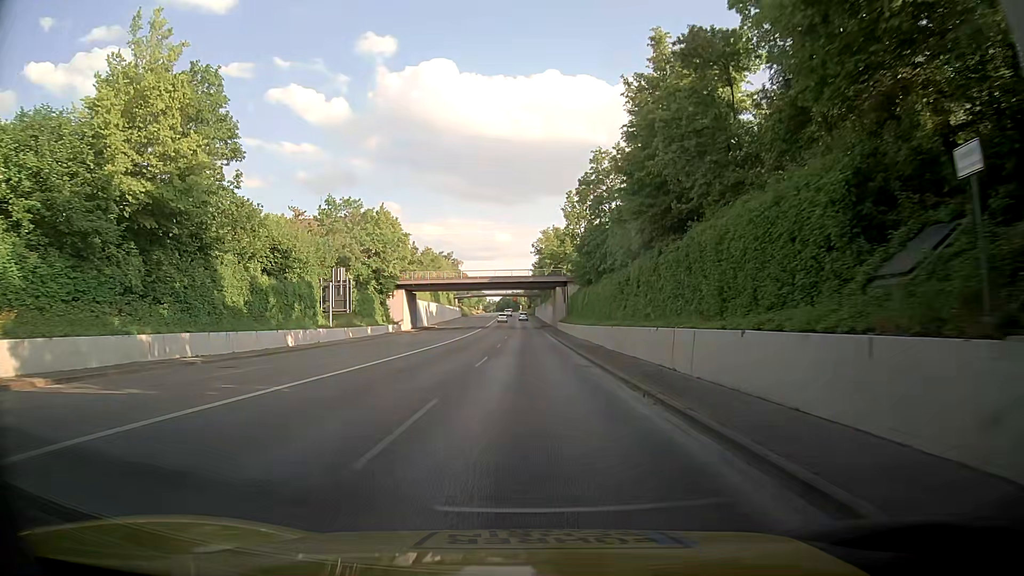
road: secondary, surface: asphalt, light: Day
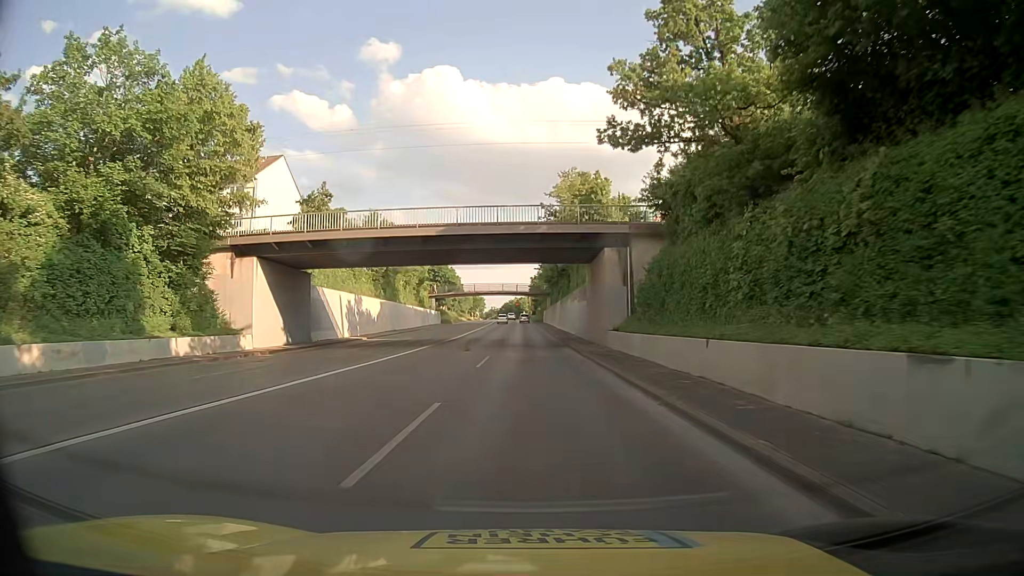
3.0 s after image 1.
(-1.5, +45.8) m; -2°
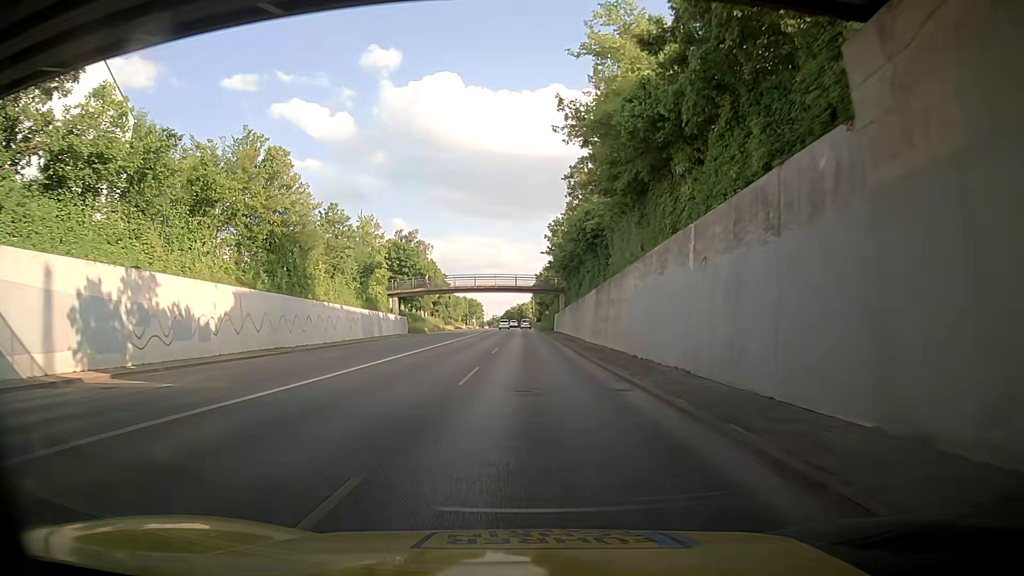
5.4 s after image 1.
(-0.2, +35.3) m; 0°
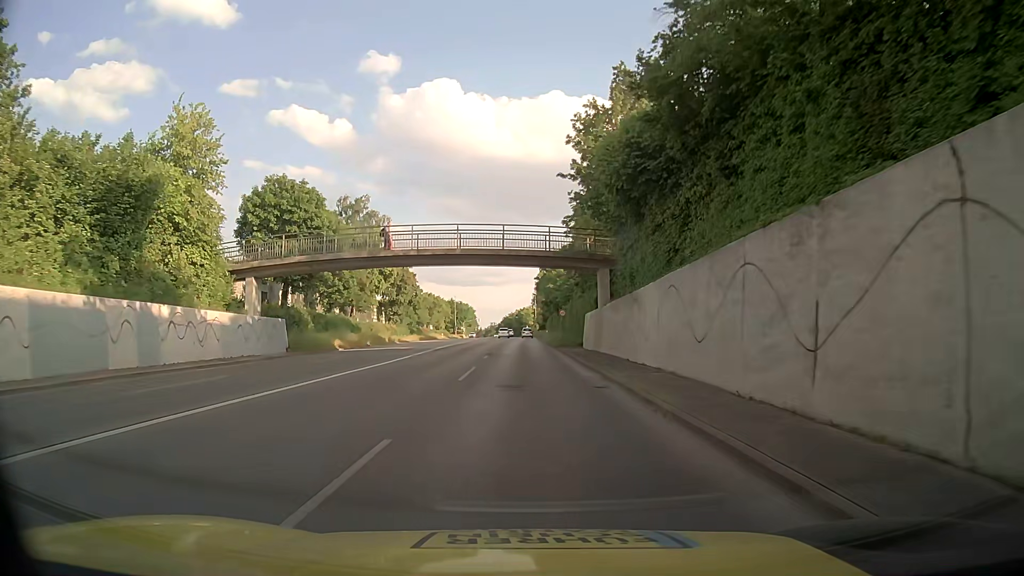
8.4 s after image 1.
(-0.6, +42.8) m; -1°
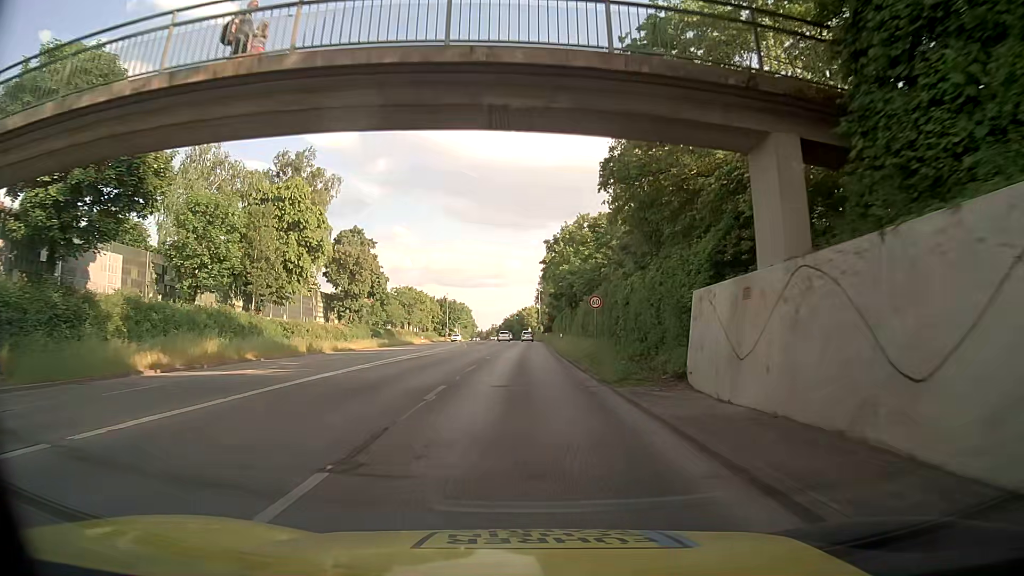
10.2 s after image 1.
(0.0, +26.0) m; 0°
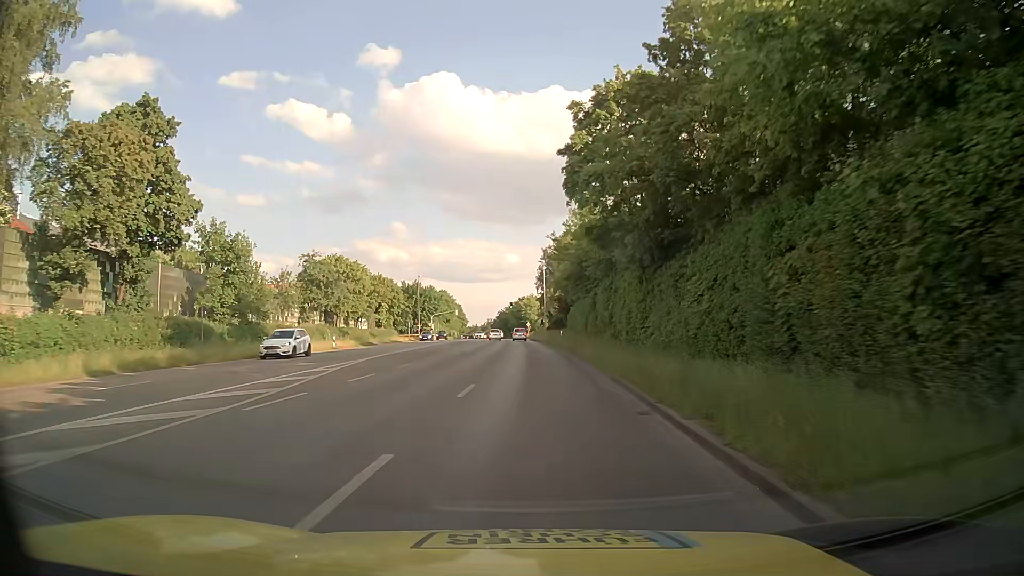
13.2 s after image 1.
(0.0, +44.5) m; 0°
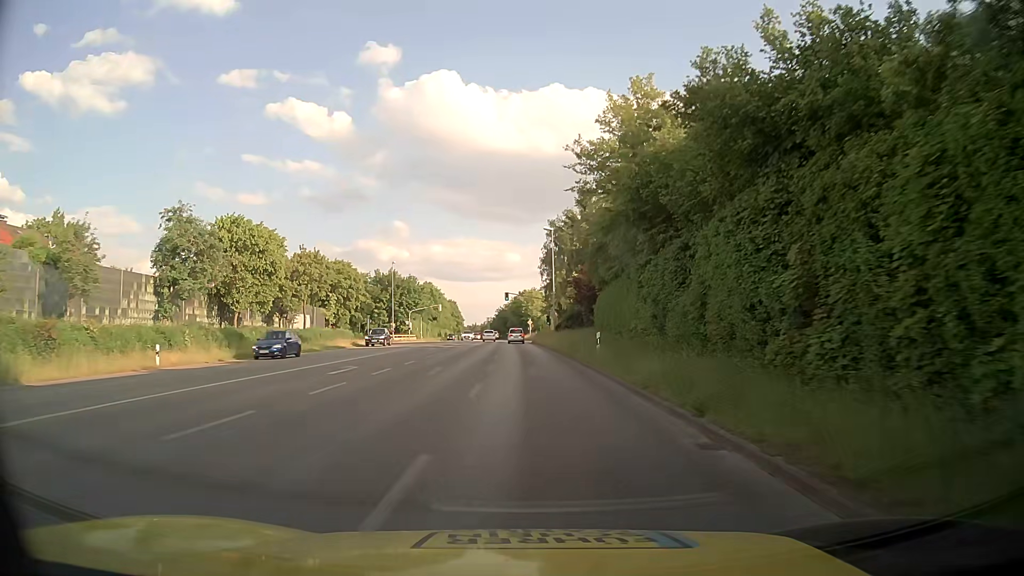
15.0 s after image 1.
(0.0, +27.2) m; -1°
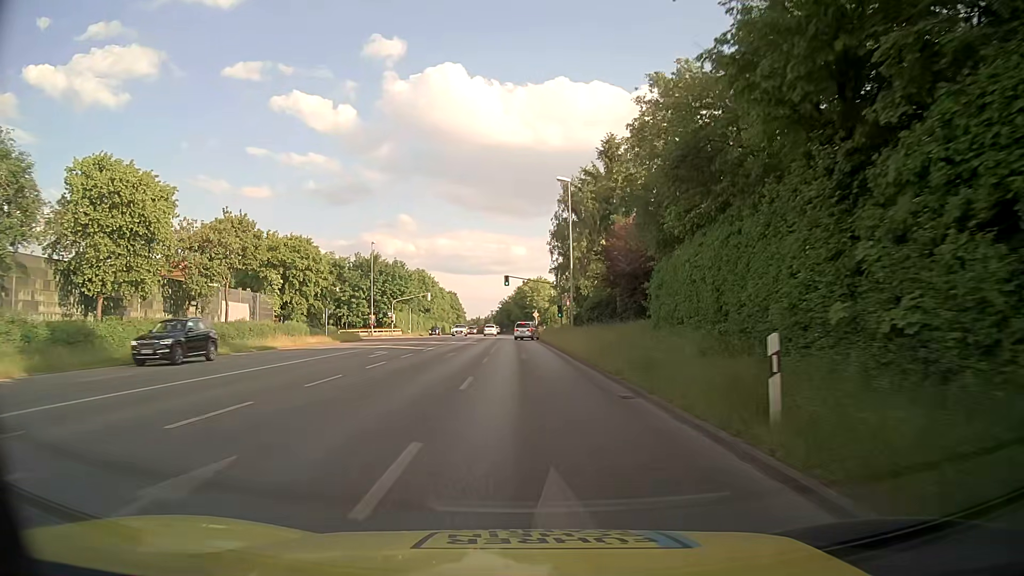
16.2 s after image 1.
(+0.1, +17.5) m; 0°
(0, +10) (0, +20) (0, +30) (0, +40) (-1, +50) (-1, +60) (-1, +70) (-1, +80) (-2, +90) (-2, +100) m
